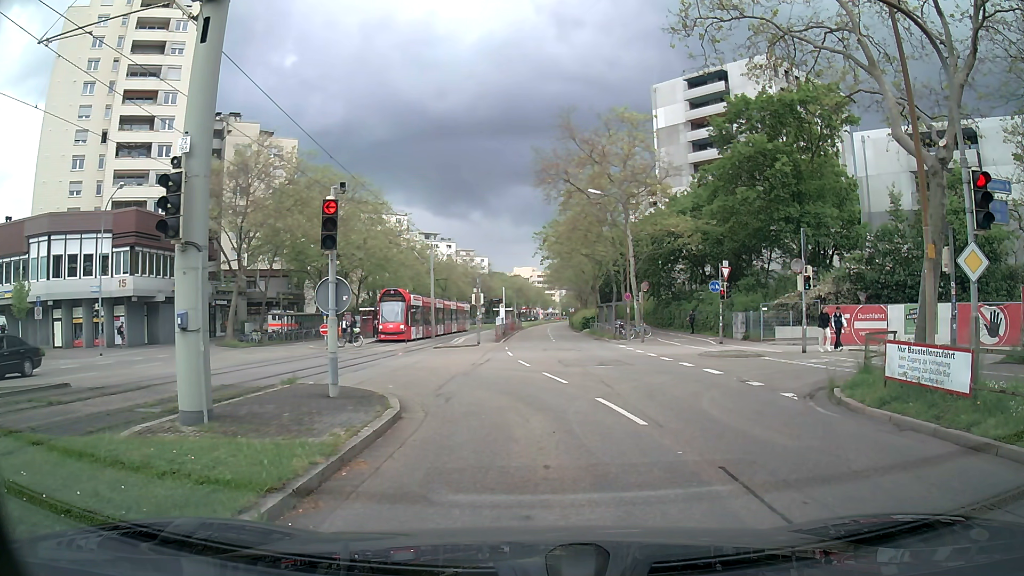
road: tertiary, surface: asphalt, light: Day
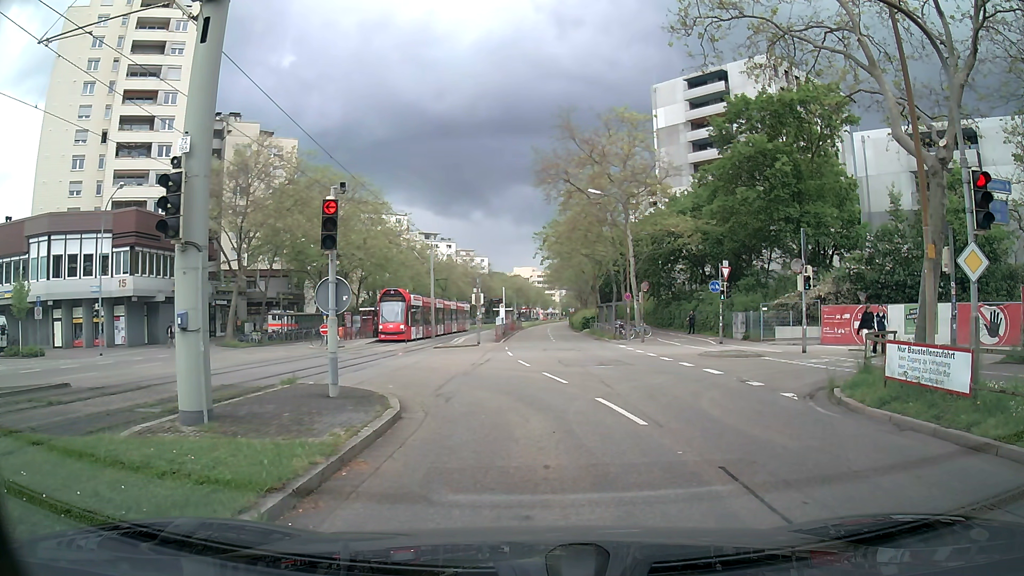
(0.0, 0.0) m; 0°
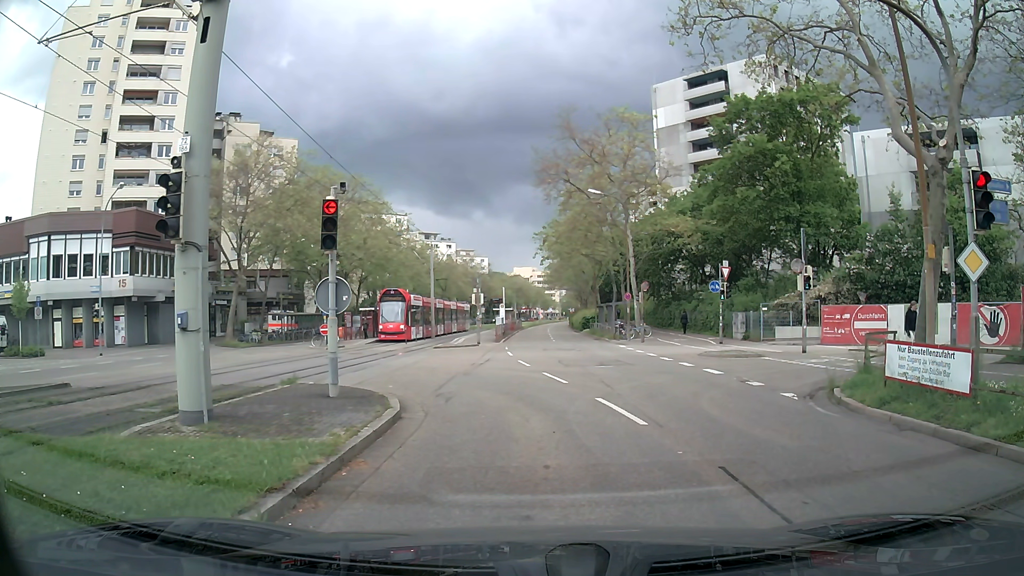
(0.0, 0.0) m; 0°
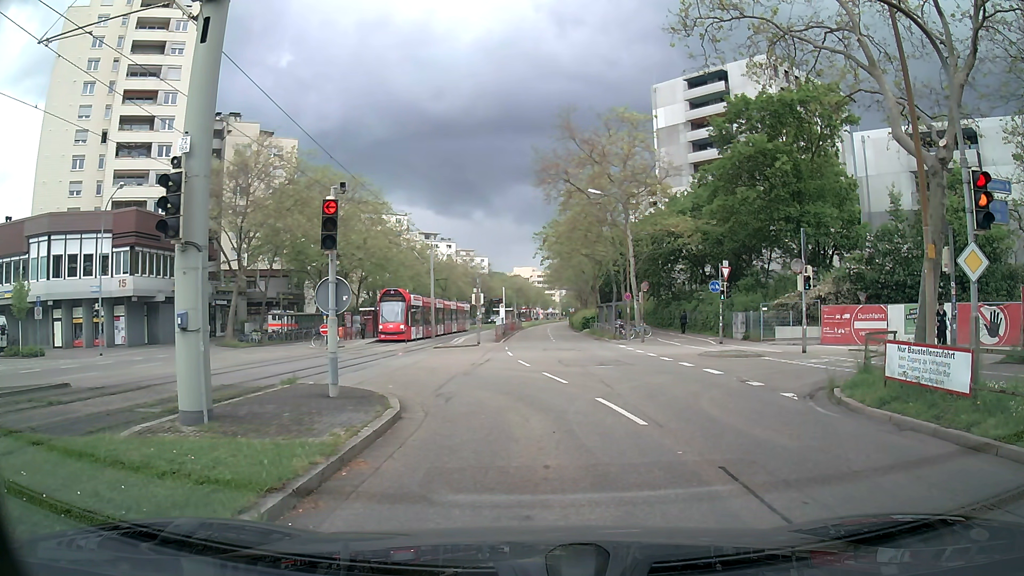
(0.0, 0.0) m; 0°
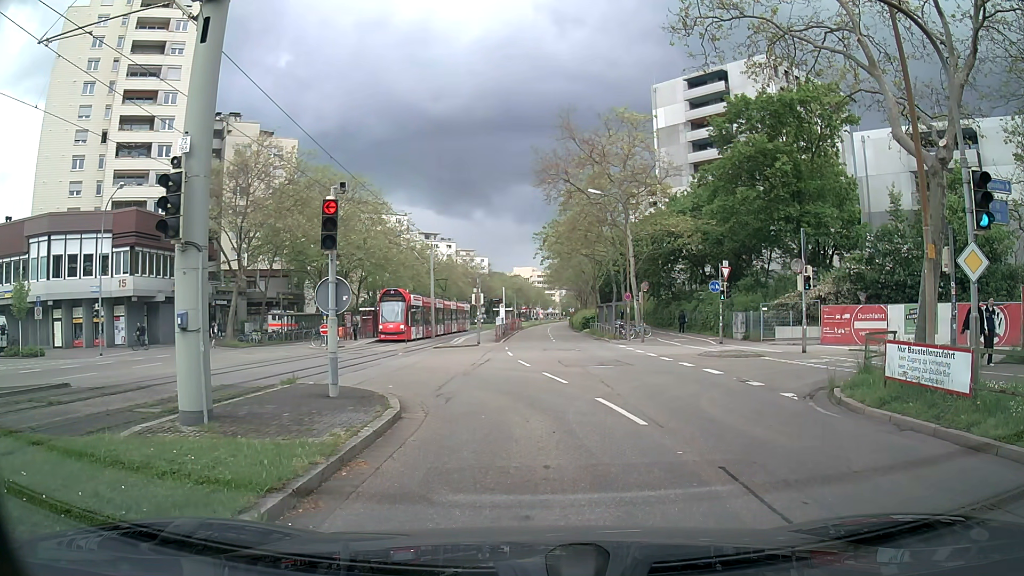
(0.0, 0.0) m; 0°
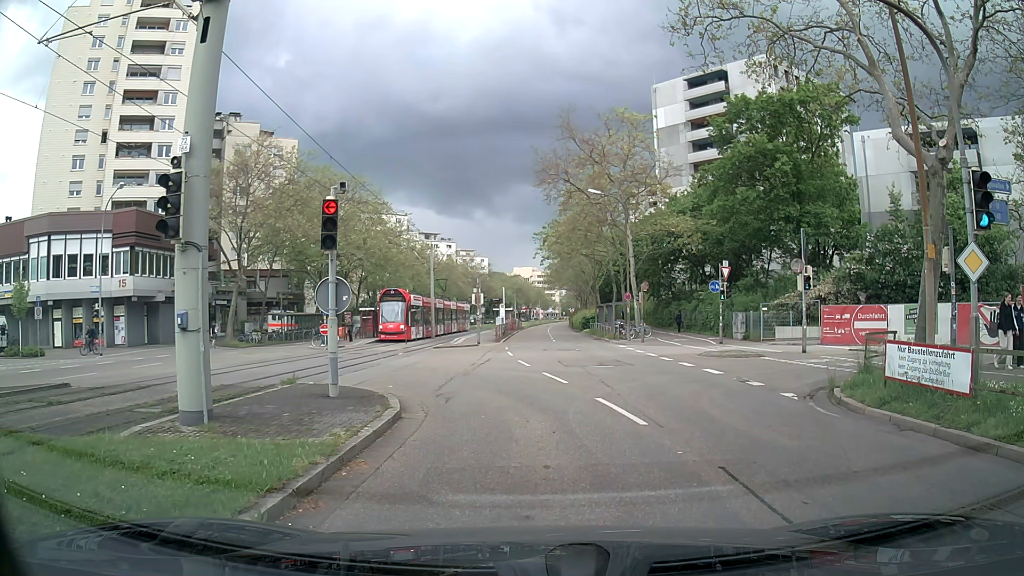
(0.0, 0.0) m; 0°
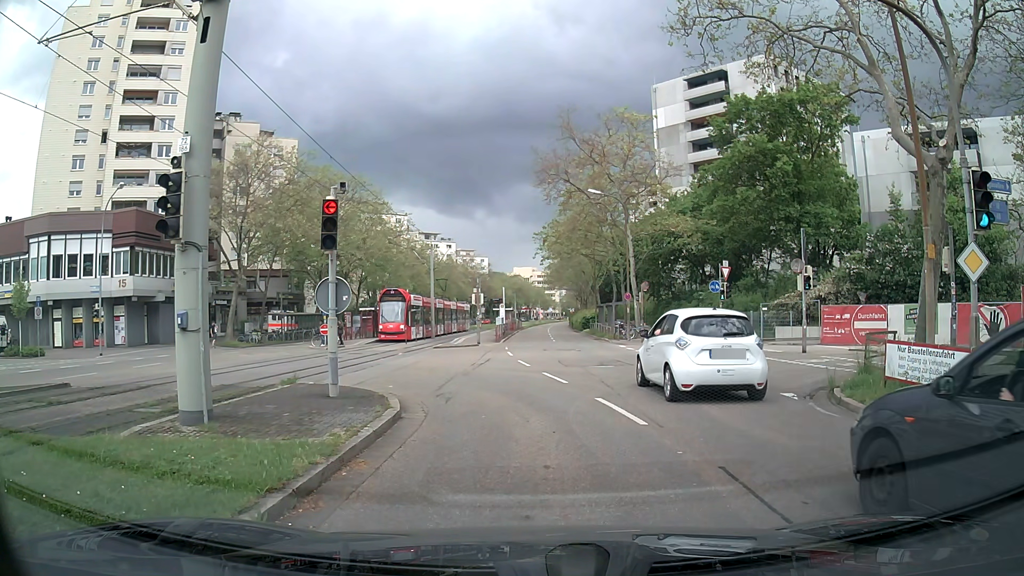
(0.0, 0.0) m; 0°
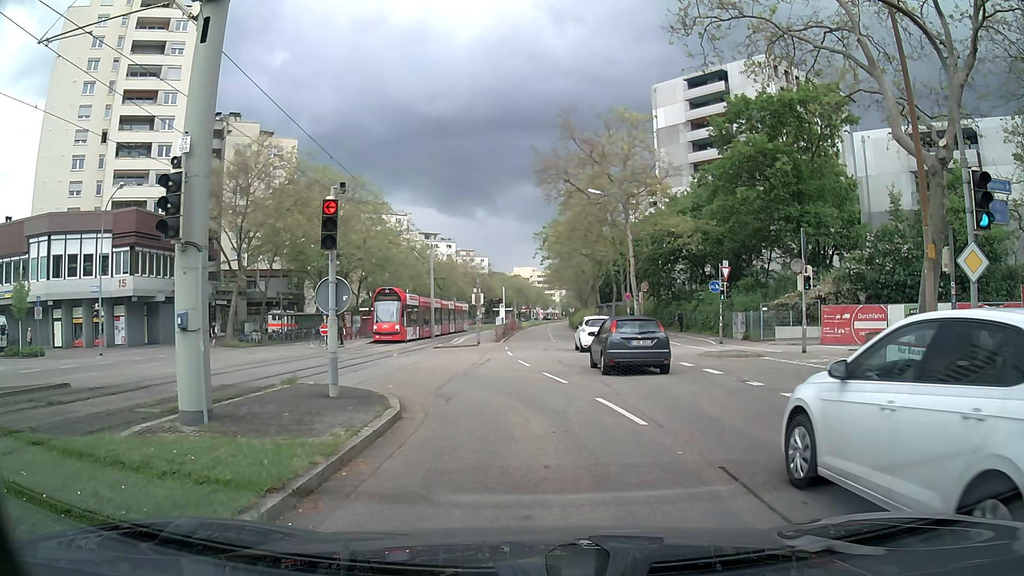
(0.0, 0.0) m; 0°
